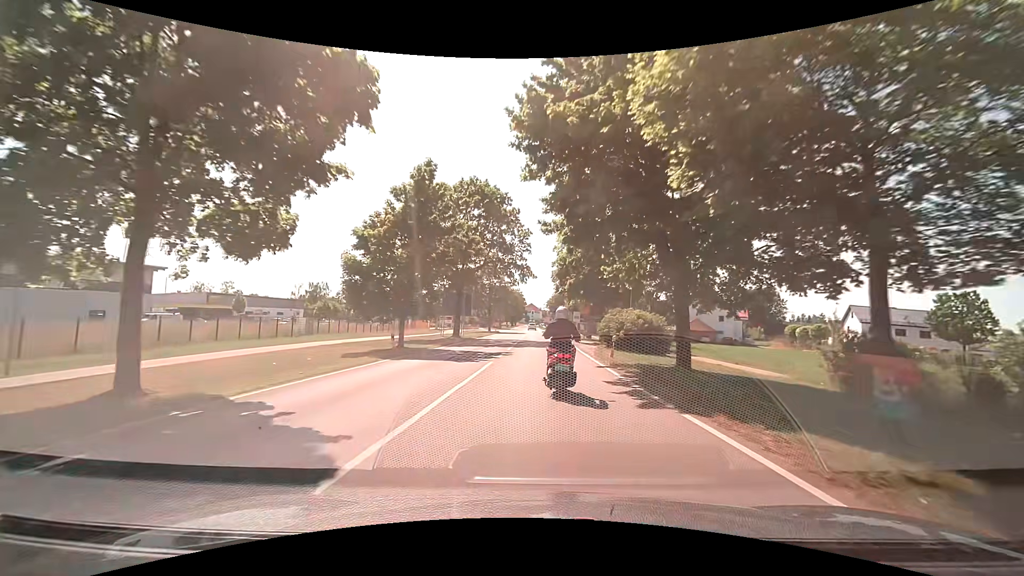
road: tertiary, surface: asphalt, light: Day
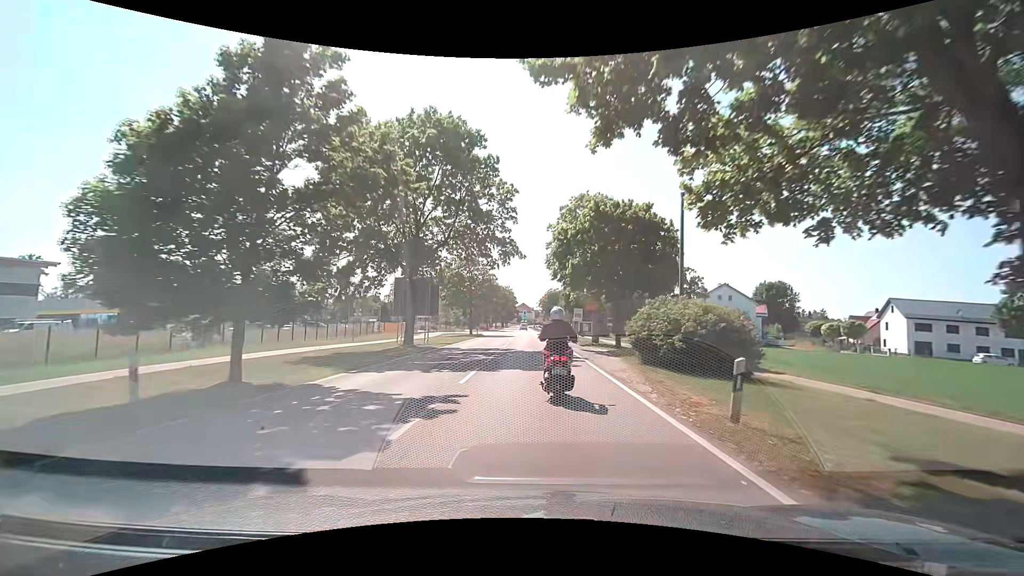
(+0.1, +13.2) m; +1°
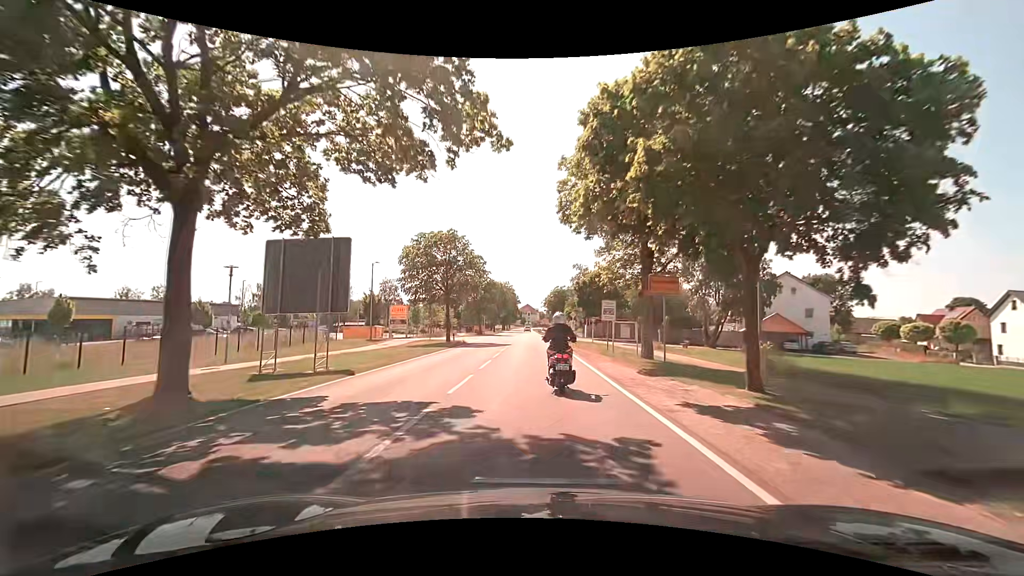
(0.0, +18.8) m; 0°
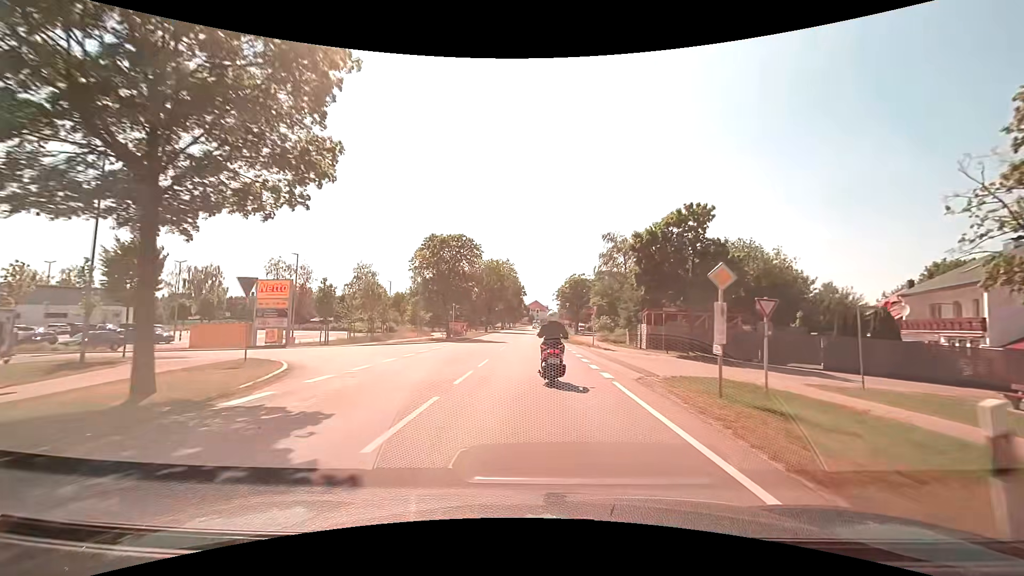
(-0.4, +35.3) m; -1°
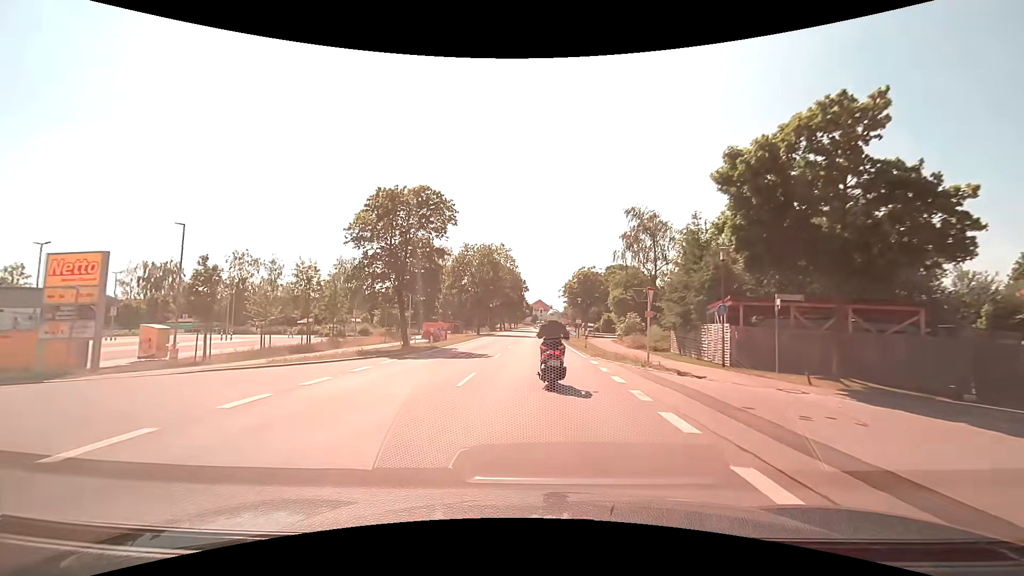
(-0.1, +15.3) m; 0°
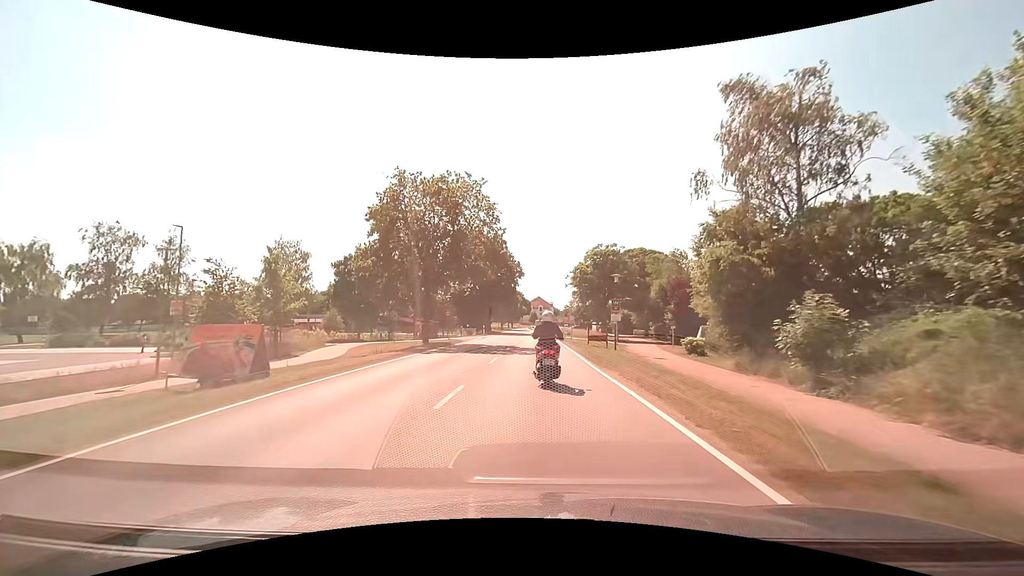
(0.0, +29.8) m; 0°
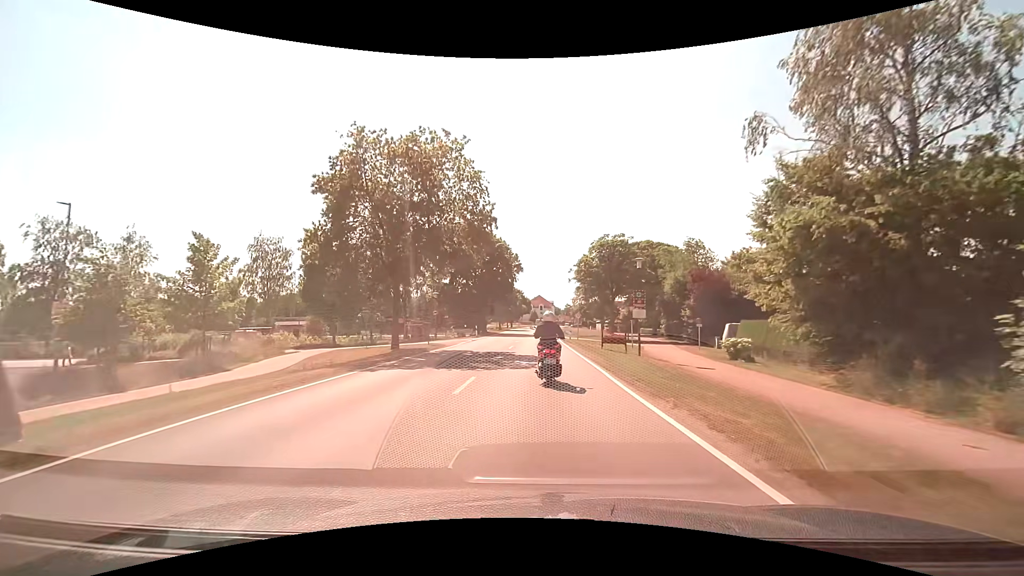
(+0.1, +7.4) m; +1°
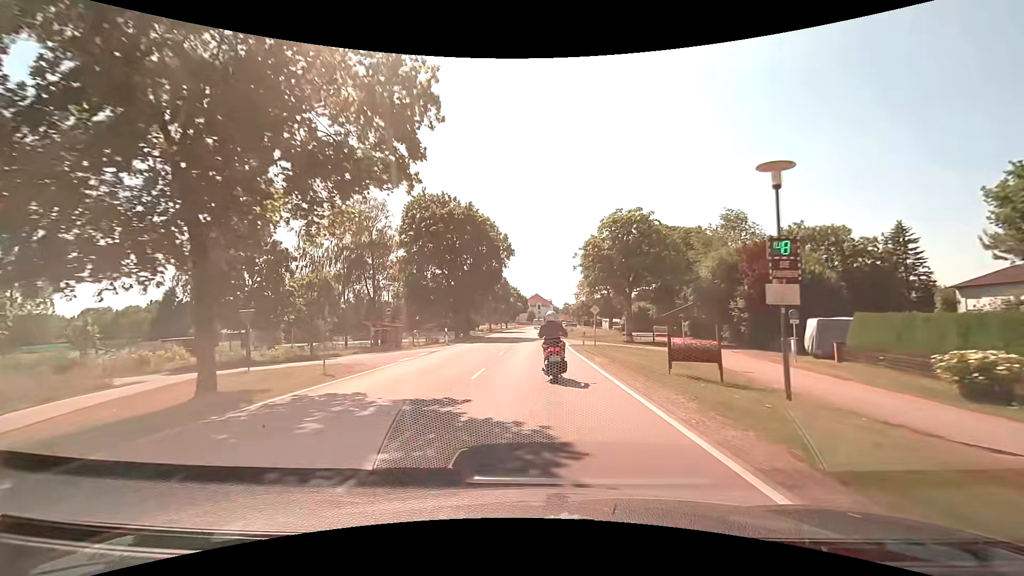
(0.0, +15.1) m; 0°
(0, +10) (0, +20) (0, +30) (0, +40) (0, +50) (0, +60) (0, +70) (0, +80) (0, +90) (0, +100) m
